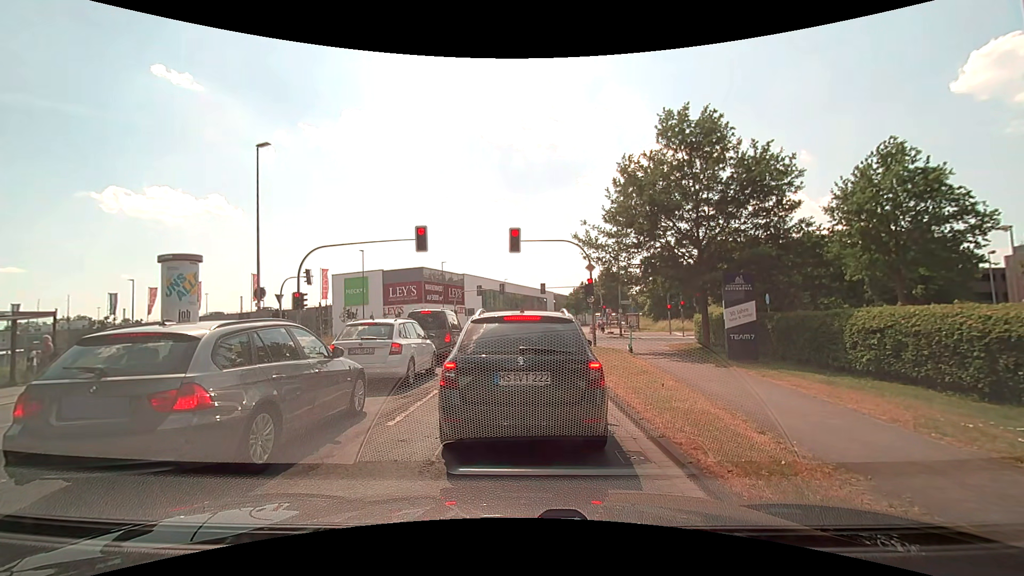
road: secondary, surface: asphalt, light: Day
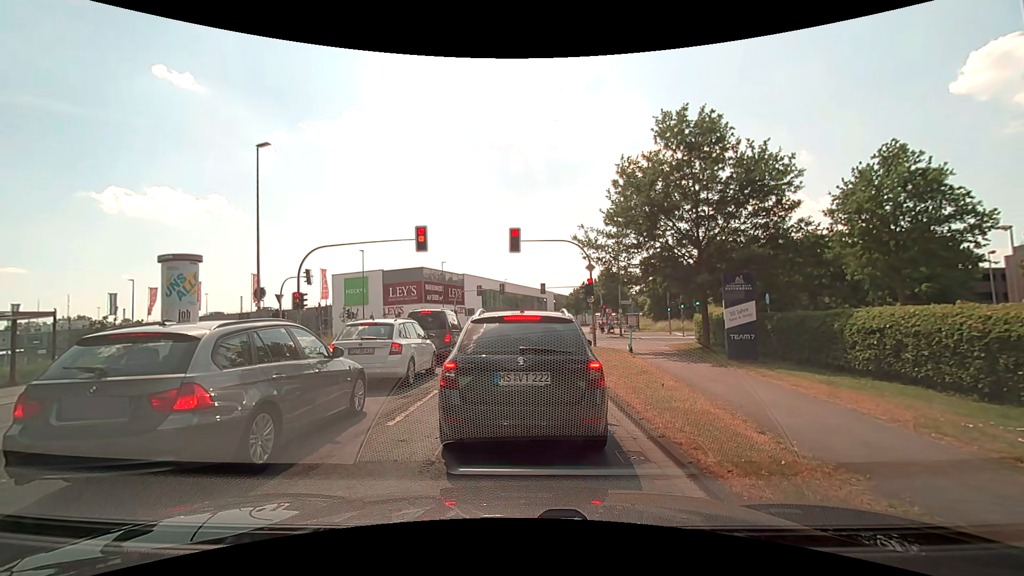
(0.0, 0.0) m; 0°
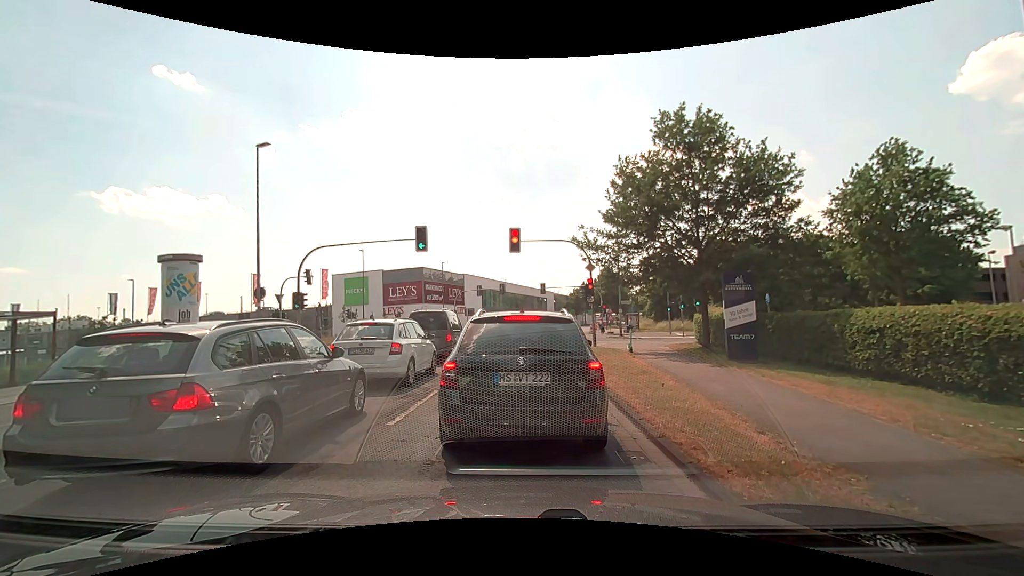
(0.0, 0.0) m; 0°
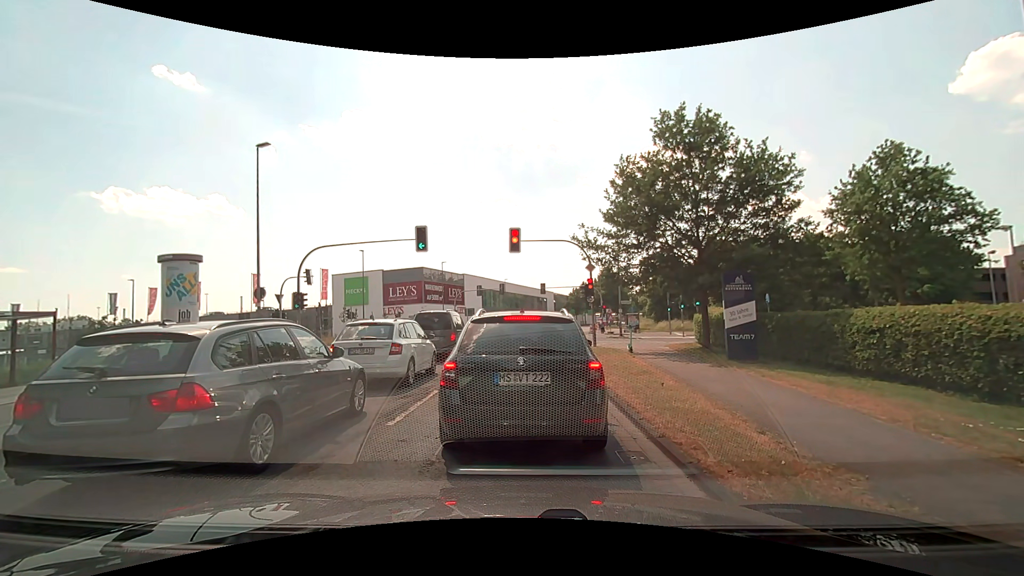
(0.0, 0.0) m; 0°
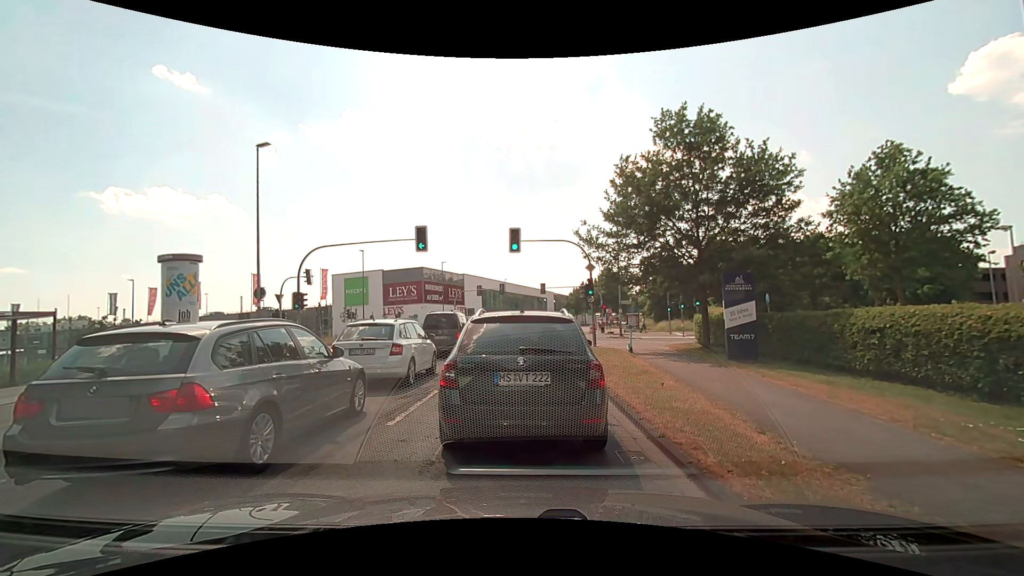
(0.0, 0.0) m; 0°
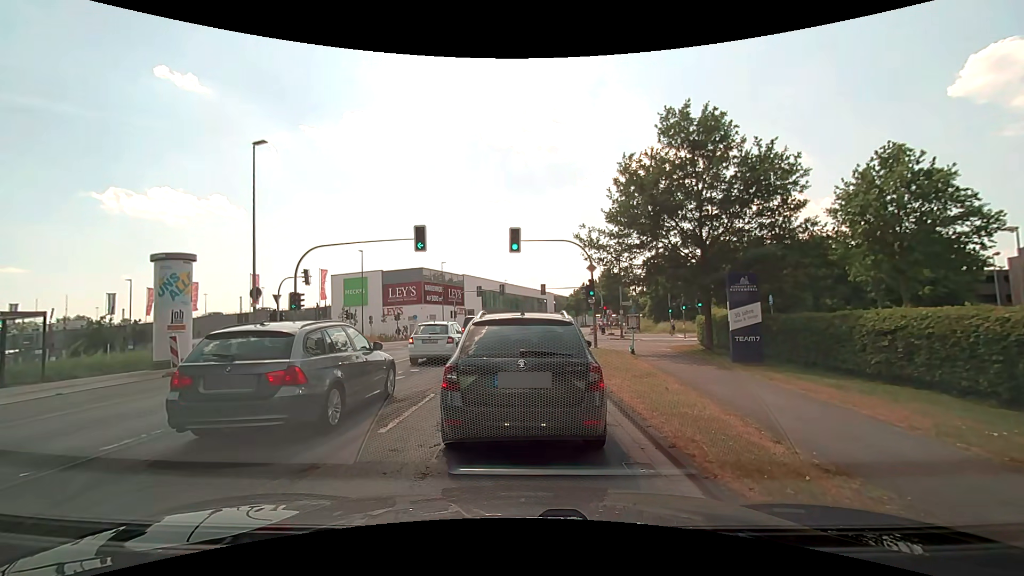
(0.0, +0.3) m; 0°
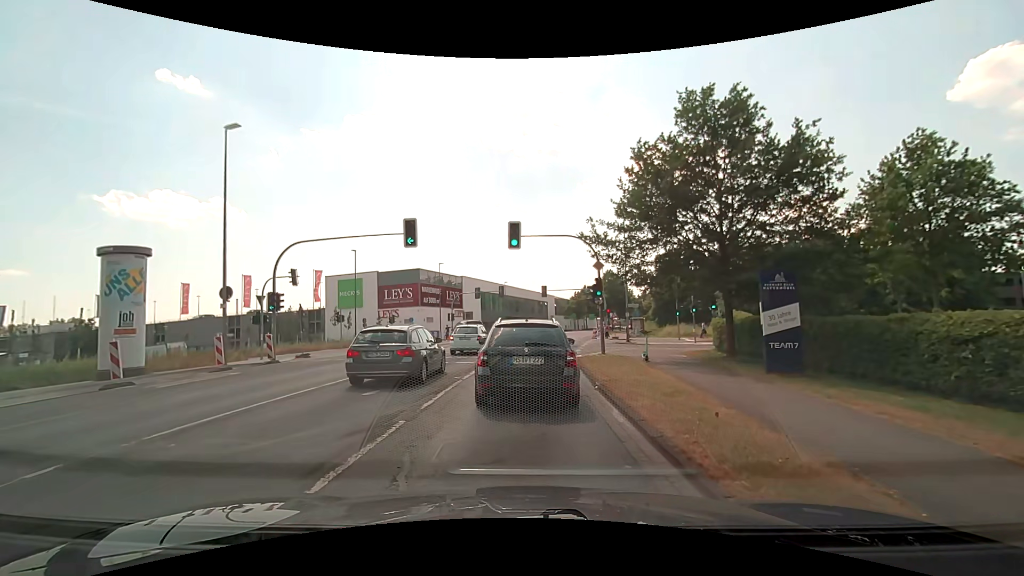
(0.0, +2.6) m; -1°
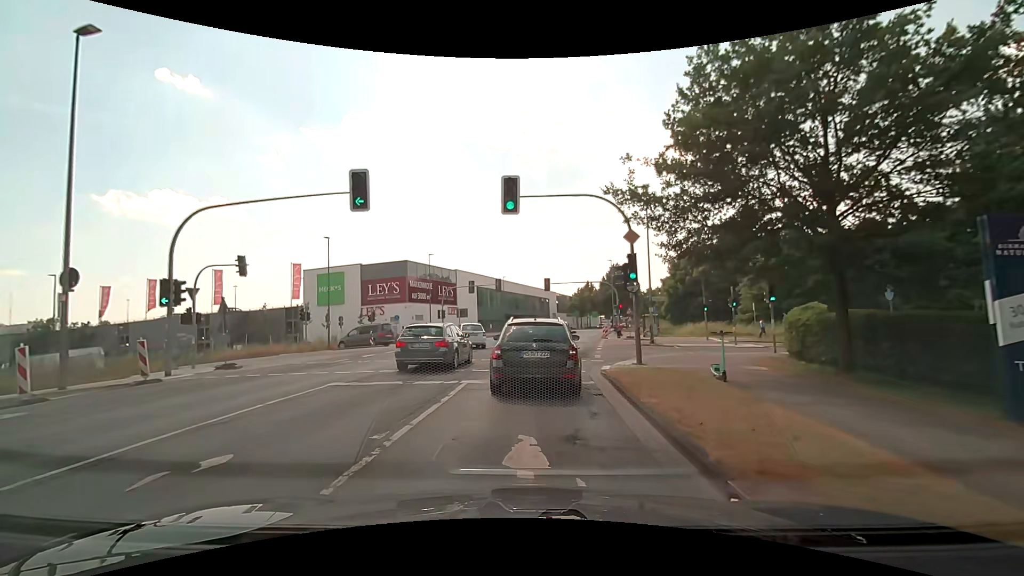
(+0.2, +7.6) m; +2°
(0, +10) (+1, +20) (+1, +30) (+3, +40) (+4, +50) (+6, +60) (+7, +70) (+9, +79) (+11, +89) (+13, +99) m
